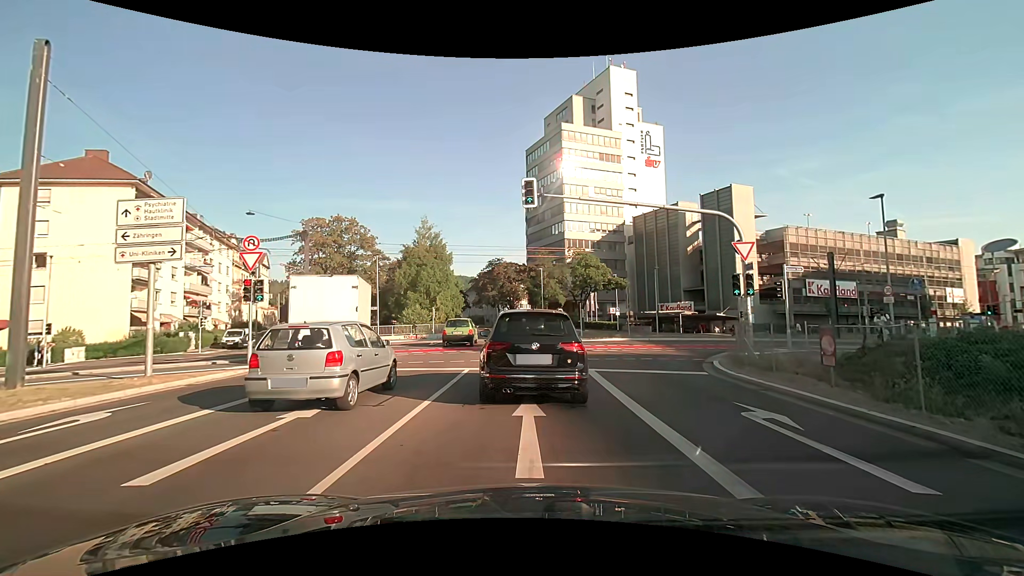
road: primary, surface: asphalt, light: Day
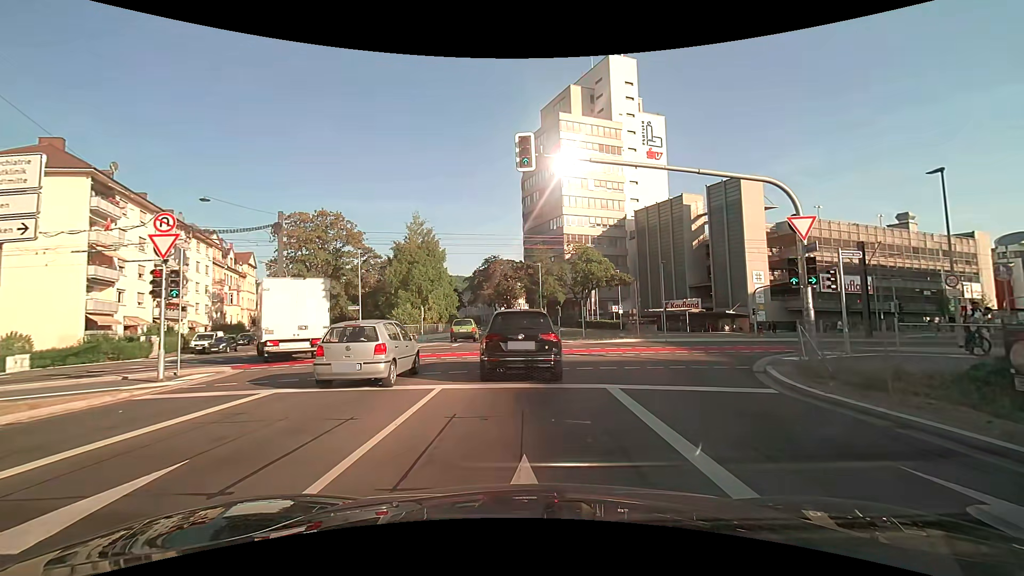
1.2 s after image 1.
(0.0, +4.4) m; 0°
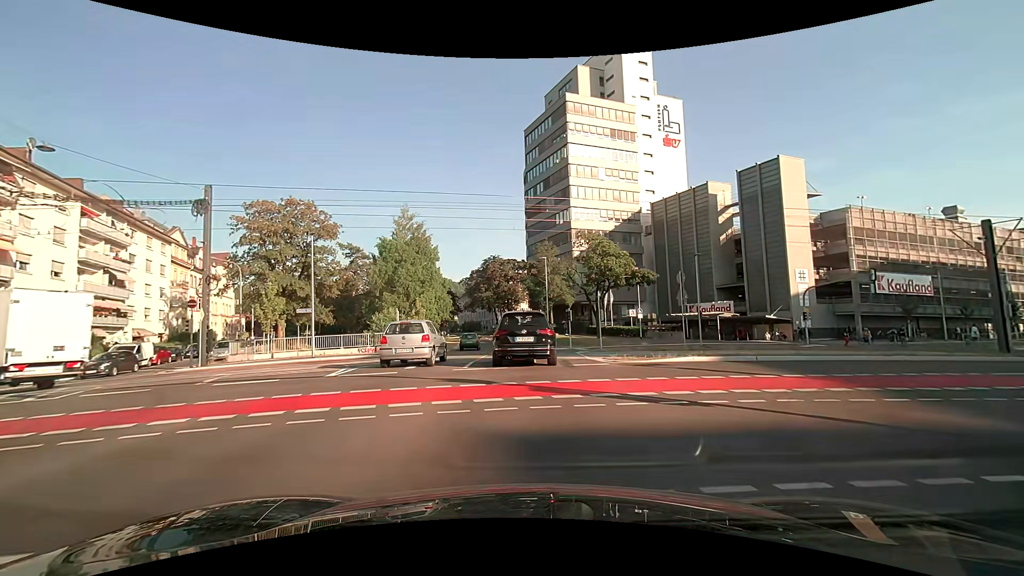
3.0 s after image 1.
(+0.1, +10.2) m; 0°
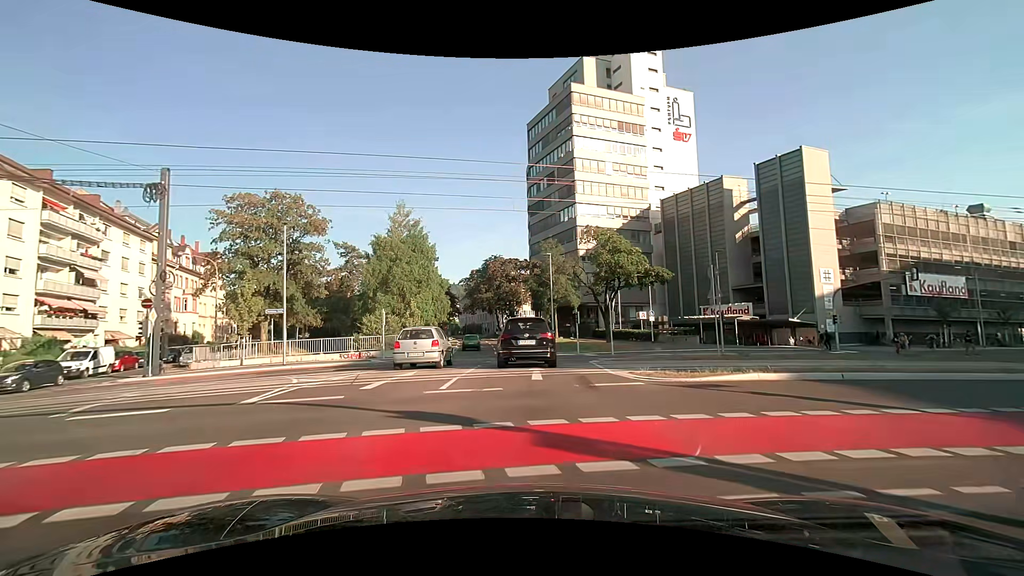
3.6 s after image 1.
(0.0, +4.2) m; -1°
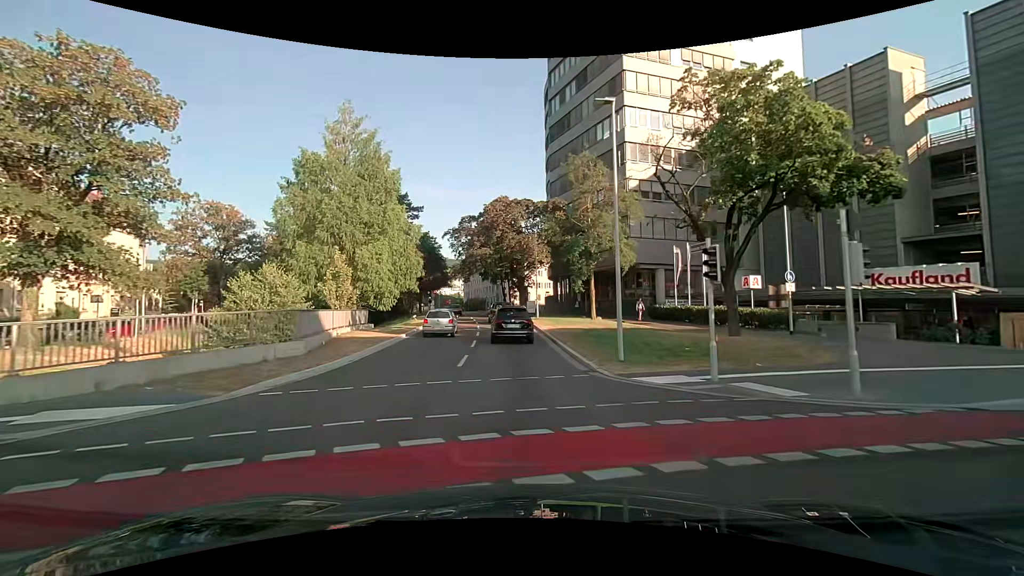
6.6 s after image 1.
(-0.2, +26.0) m; -2°
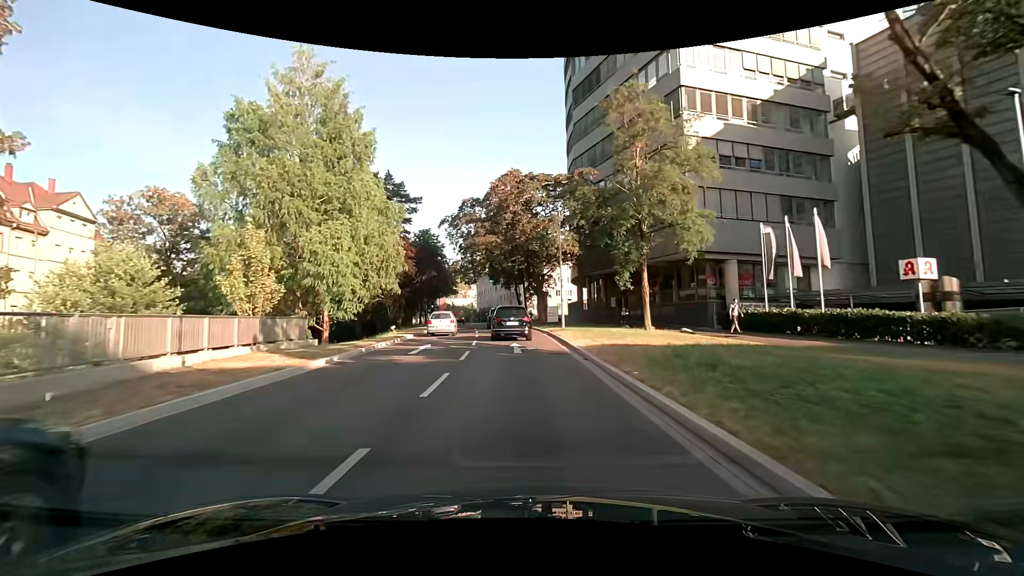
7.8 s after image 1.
(-0.2, +12.2) m; -2°
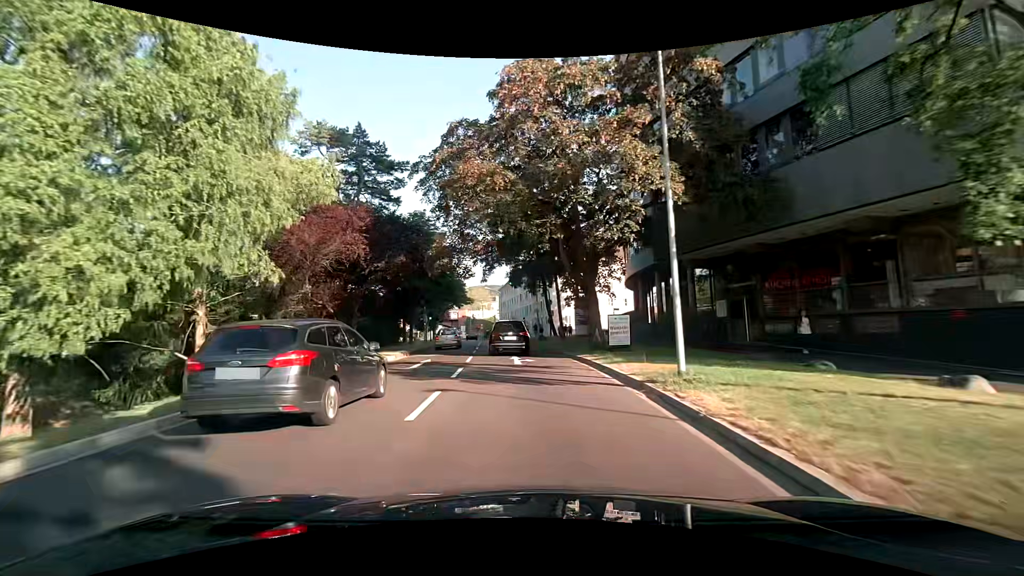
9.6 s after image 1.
(-0.5, +19.2) m; -3°
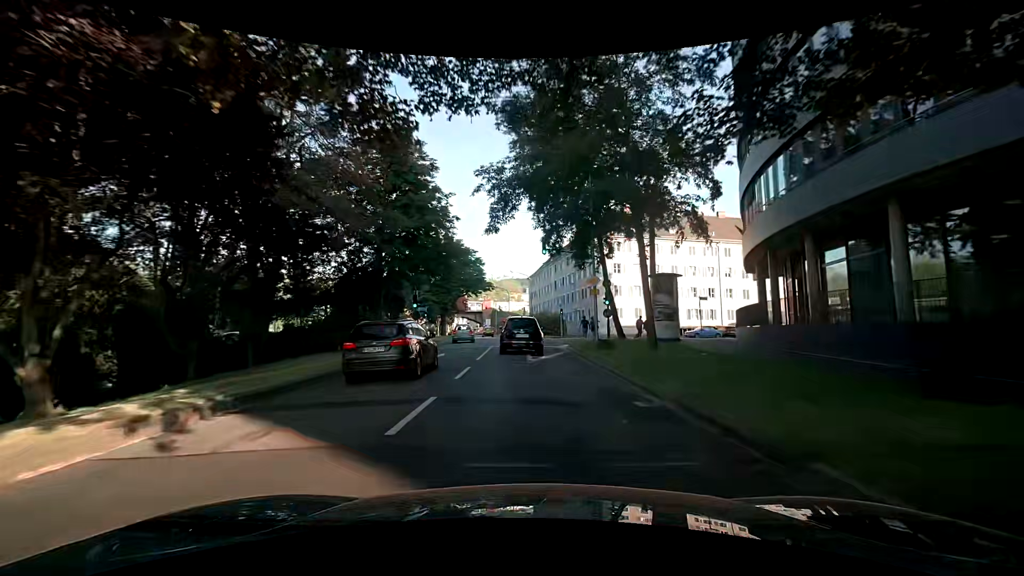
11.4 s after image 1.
(-0.9, +19.3) m; -6°
